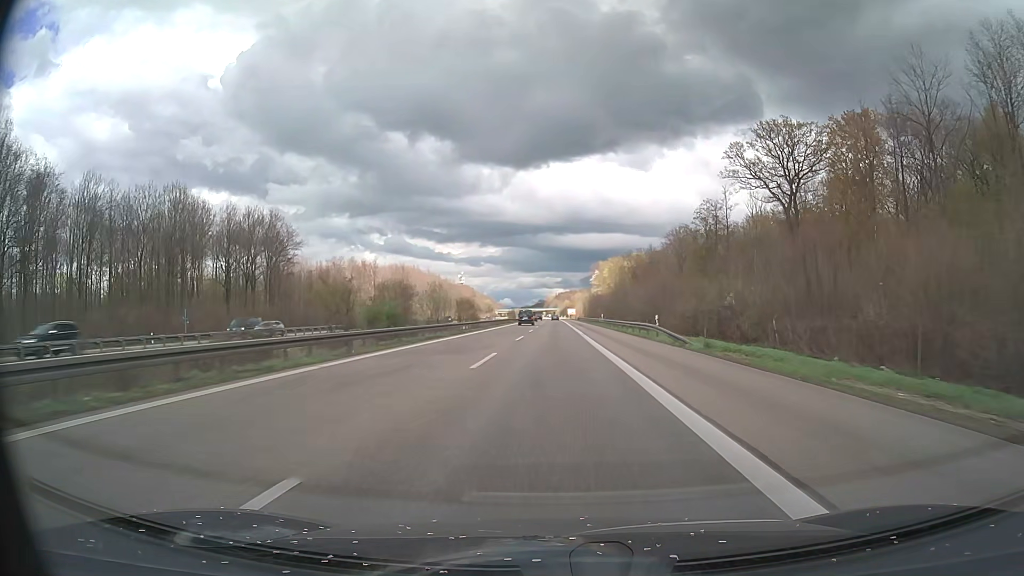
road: motorway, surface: asphalt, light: Day
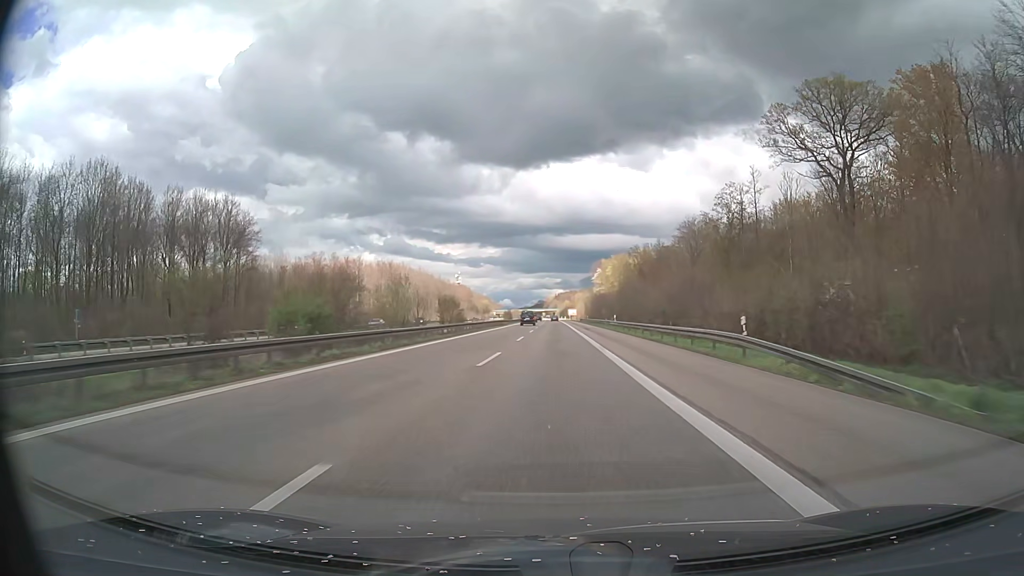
(0.0, +17.4) m; 0°
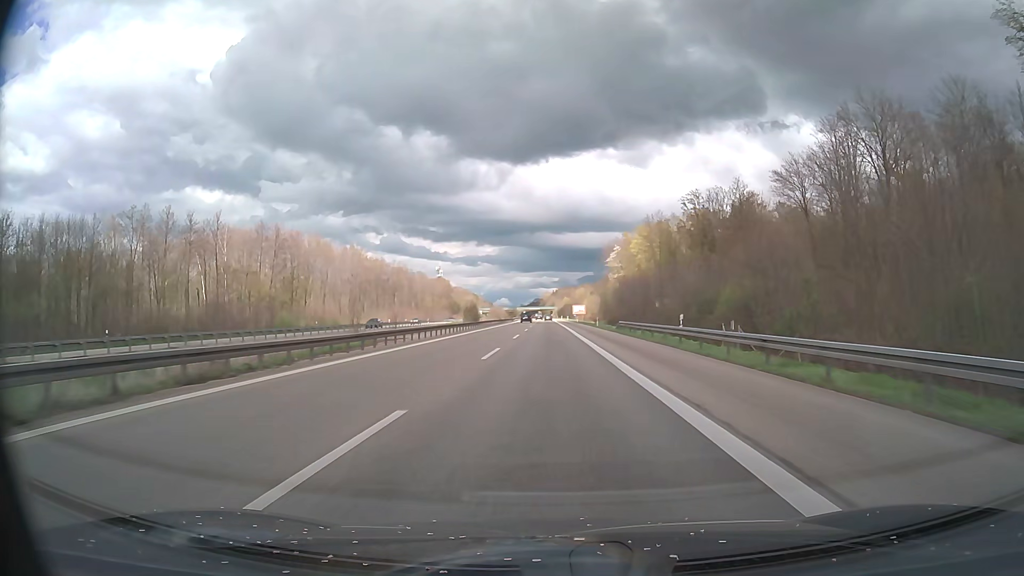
(+0.1, +87.0) m; 0°
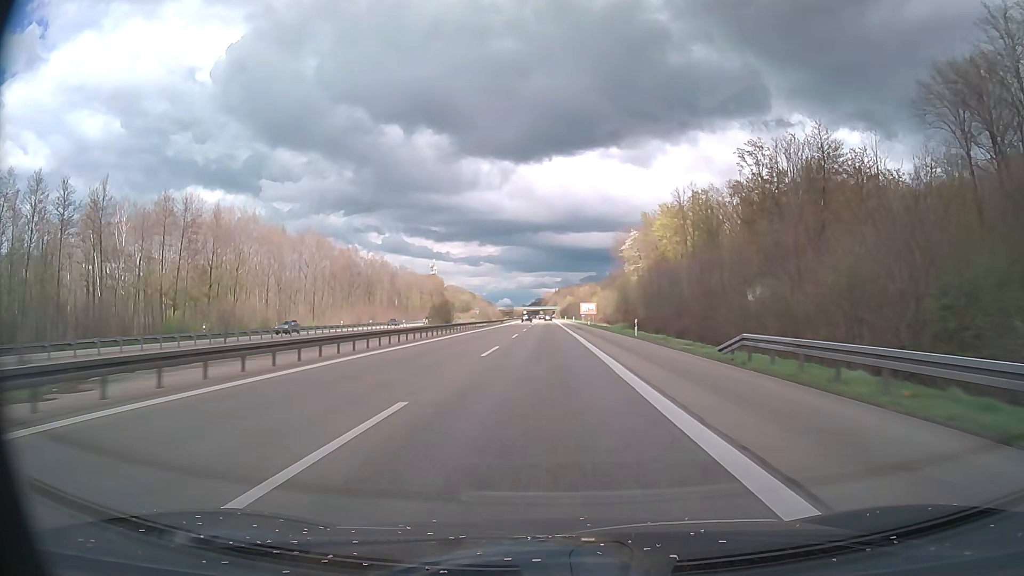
(0.0, +34.9) m; 0°
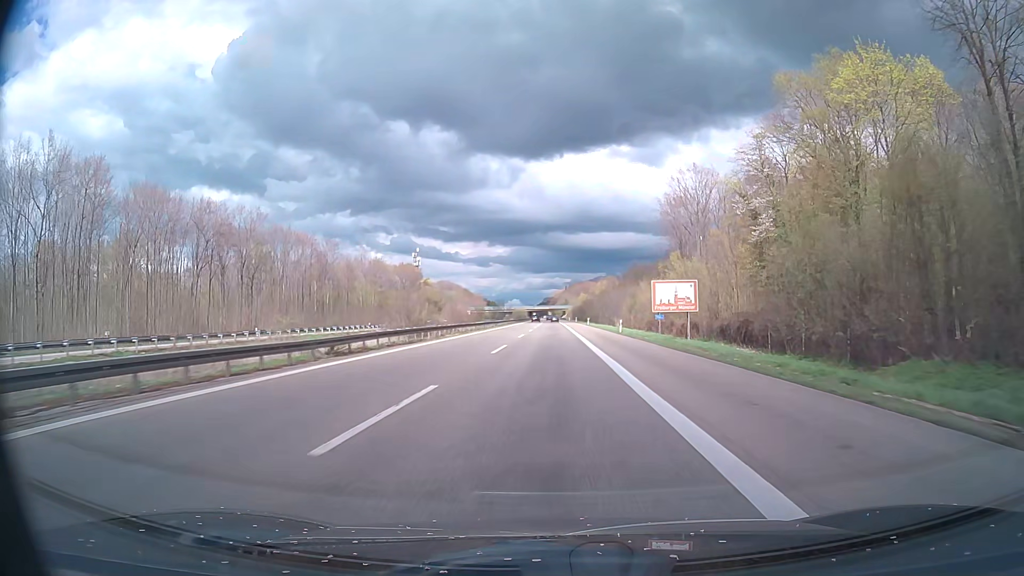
(-0.6, +87.3) m; -1°
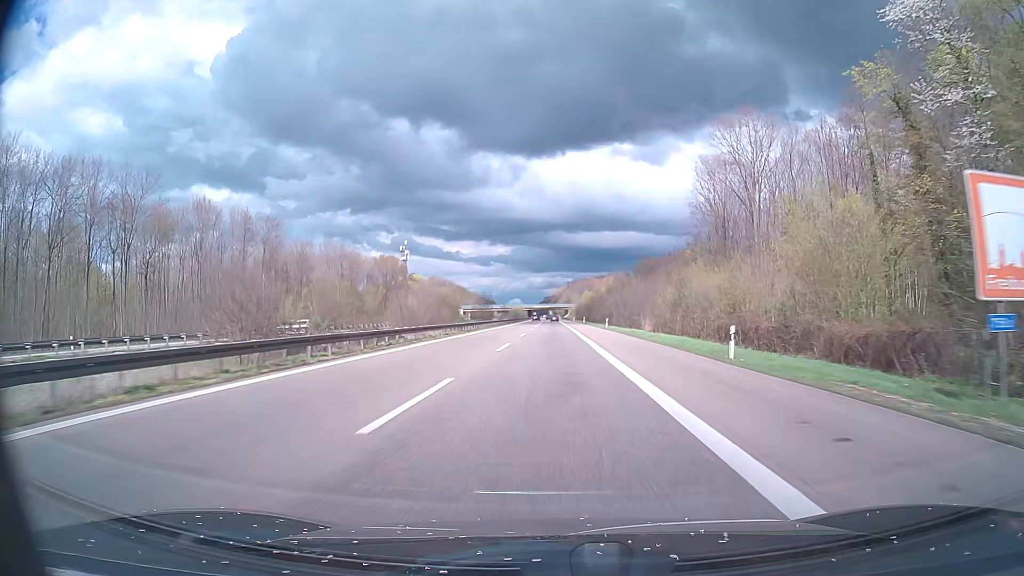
(-0.1, +34.9) m; 0°
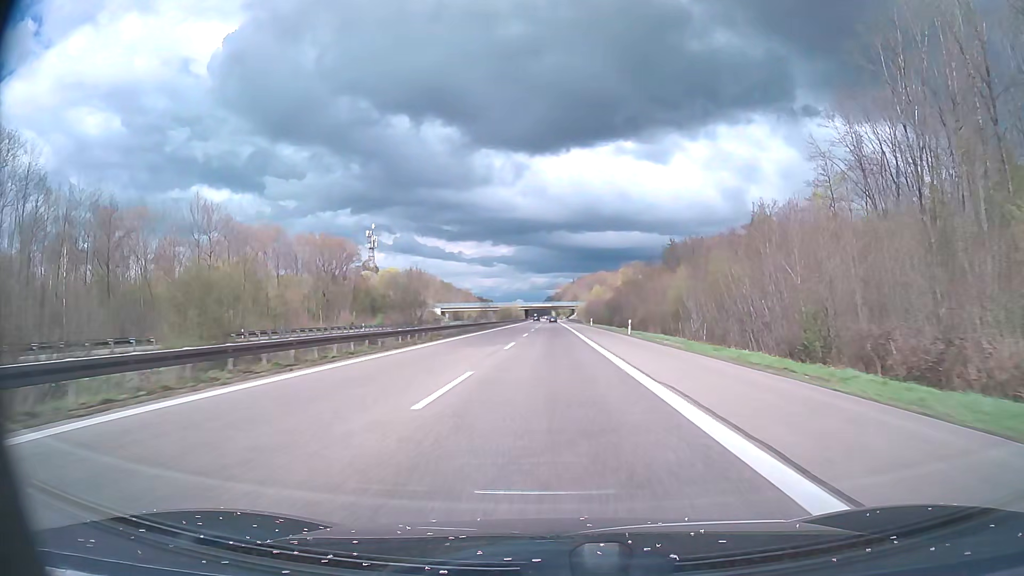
(-0.2, +69.8) m; 0°
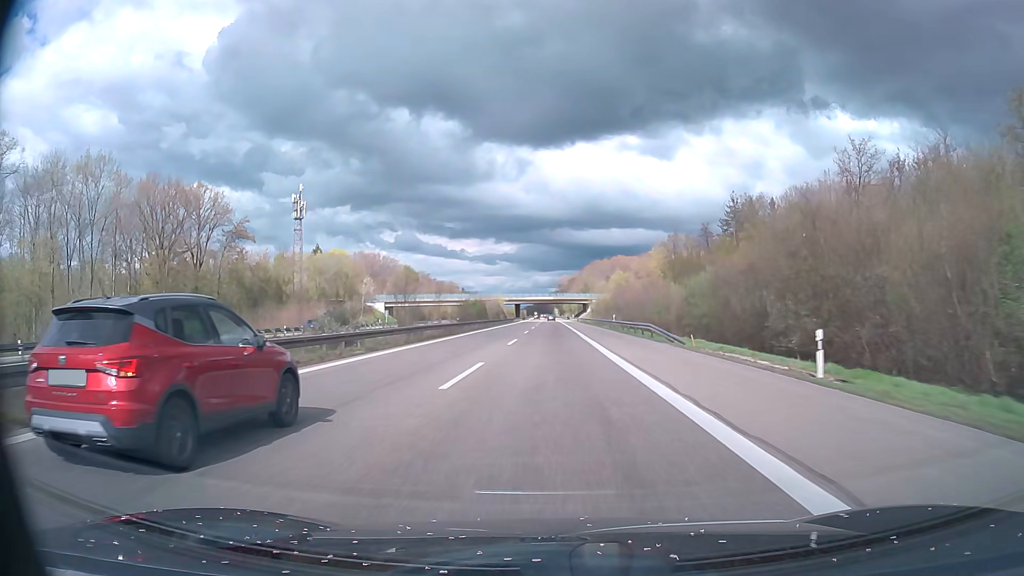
(-0.1, +87.3) m; 0°
